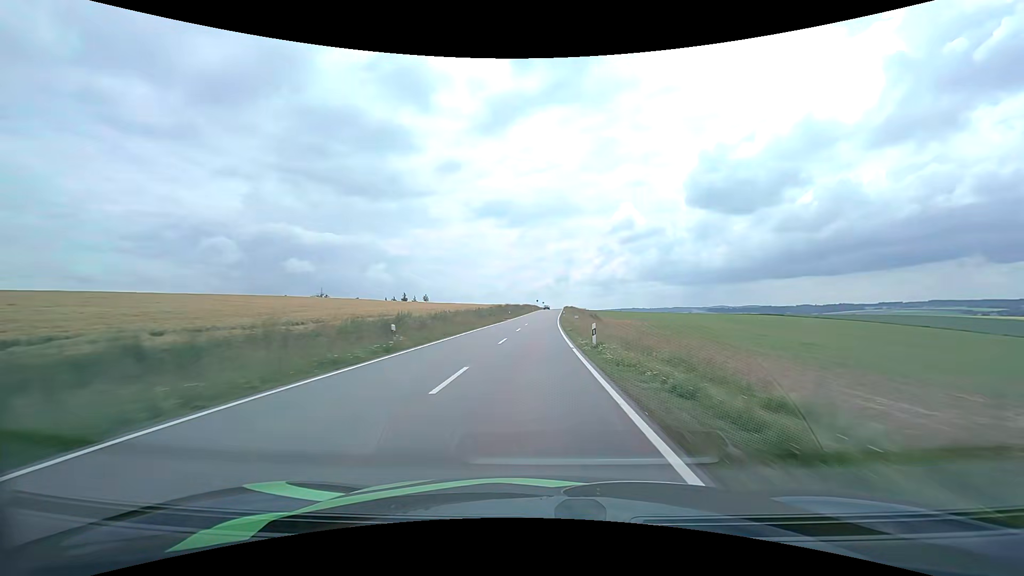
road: tertiary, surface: asphalt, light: Day
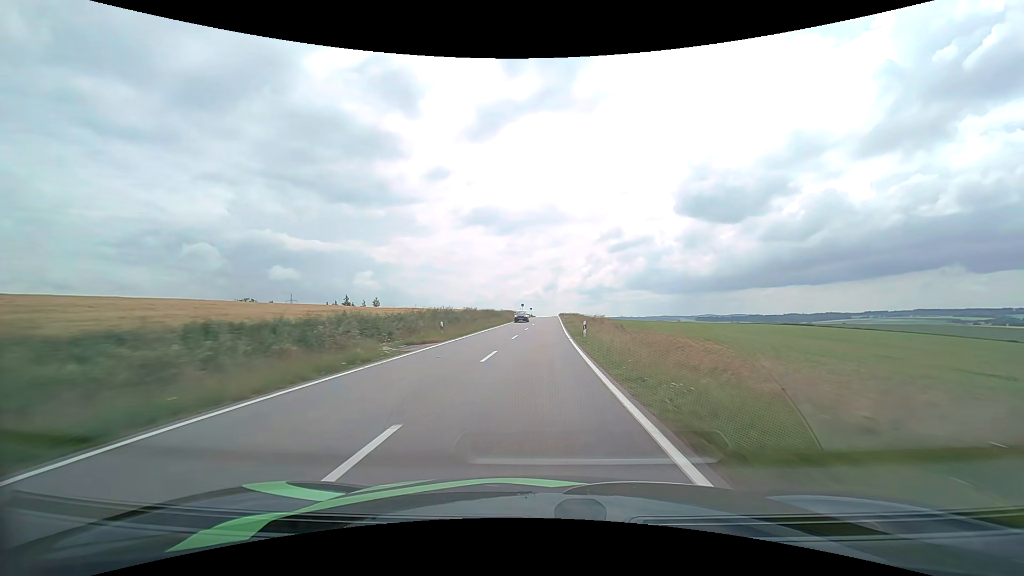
(+0.4, +44.1) m; +1°
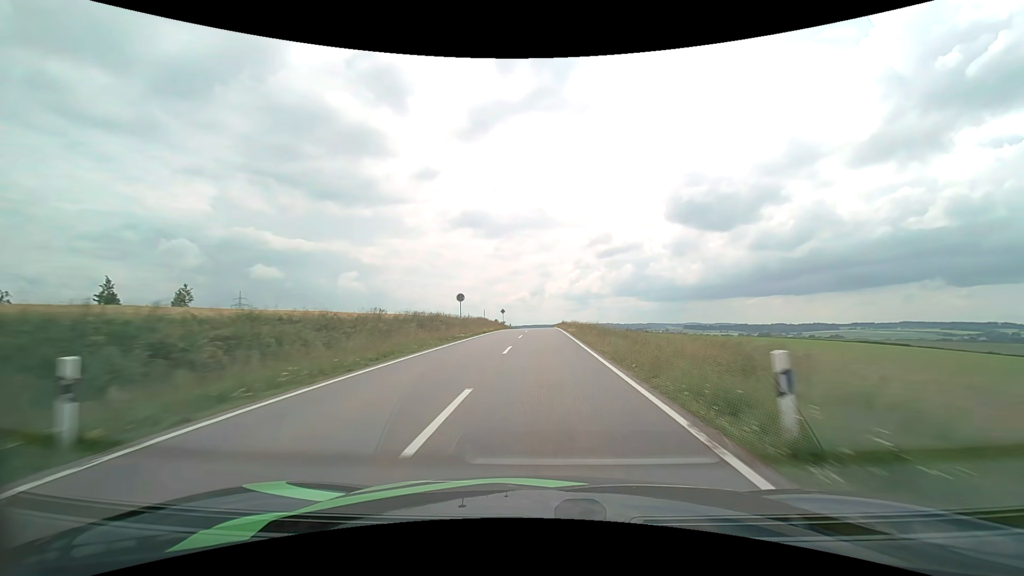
(+1.3, +71.2) m; +2°
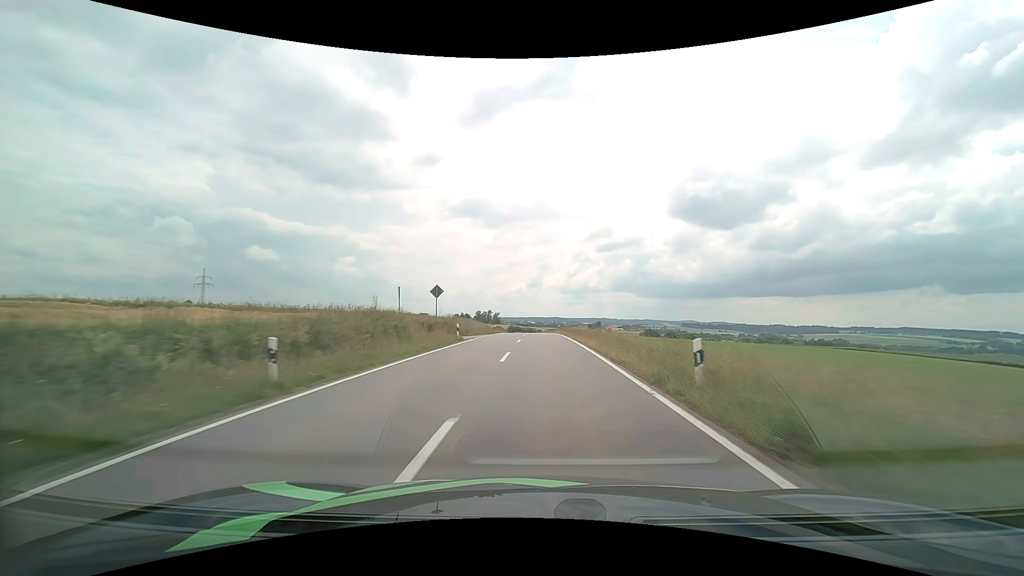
(+0.1, +51.3) m; 0°
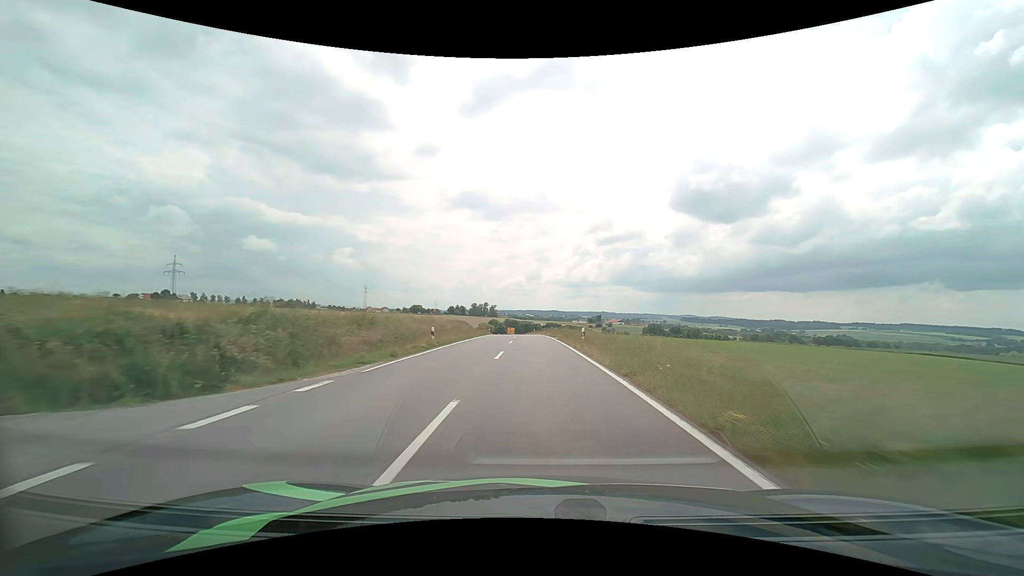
(+0.1, +35.2) m; 0°
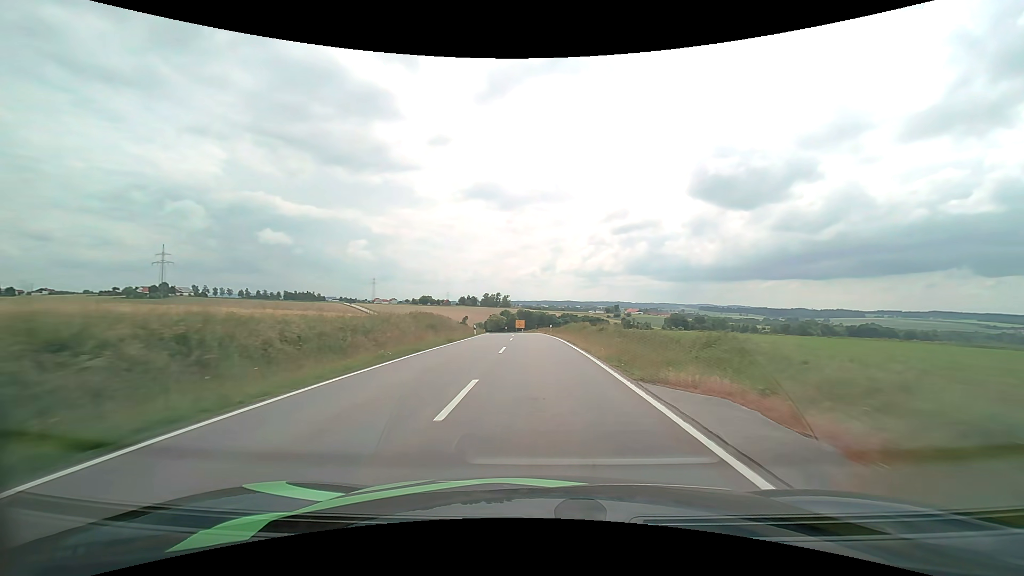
(-0.3, +35.0) m; -2°
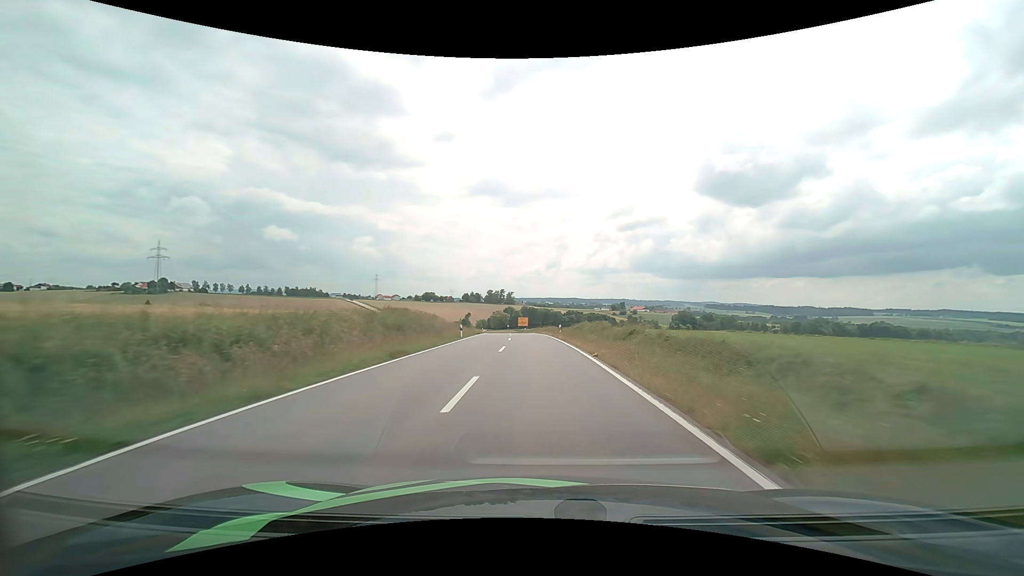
(-0.1, +11.7) m; -1°
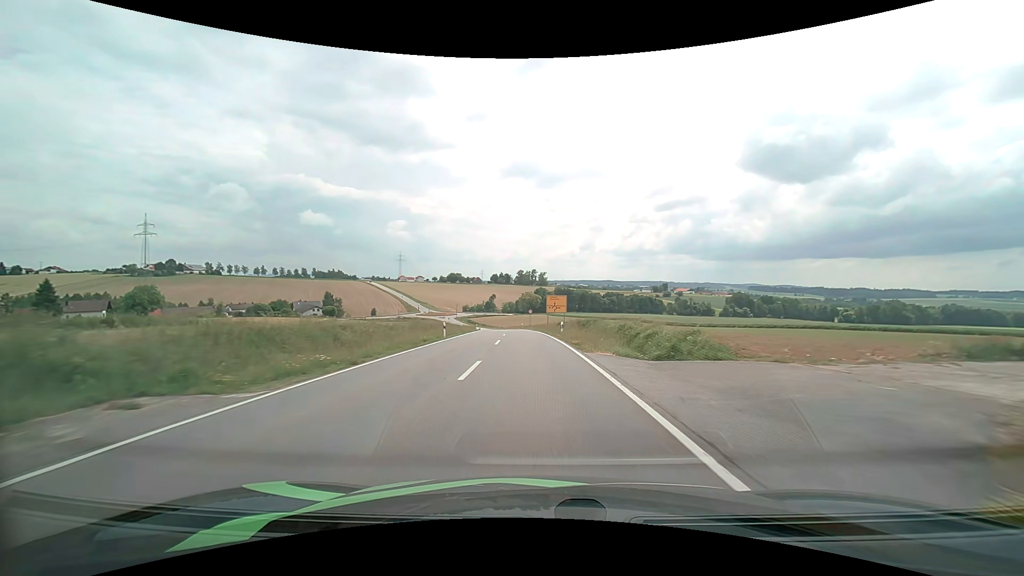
(-1.6, +58.2) m; -4°
(0, +10) (0, +20) (-1, +30) (-1, +40) (-2, +50) (-3, +60) (-4, +70) (-5, +80) (-6, +90) (-7, +100) m
